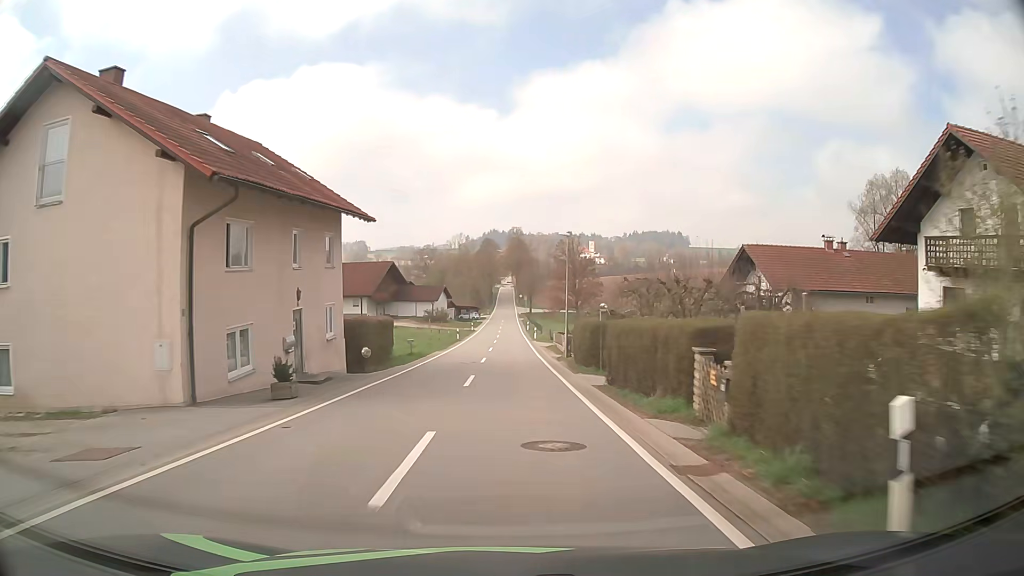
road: tertiary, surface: asphalt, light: Day
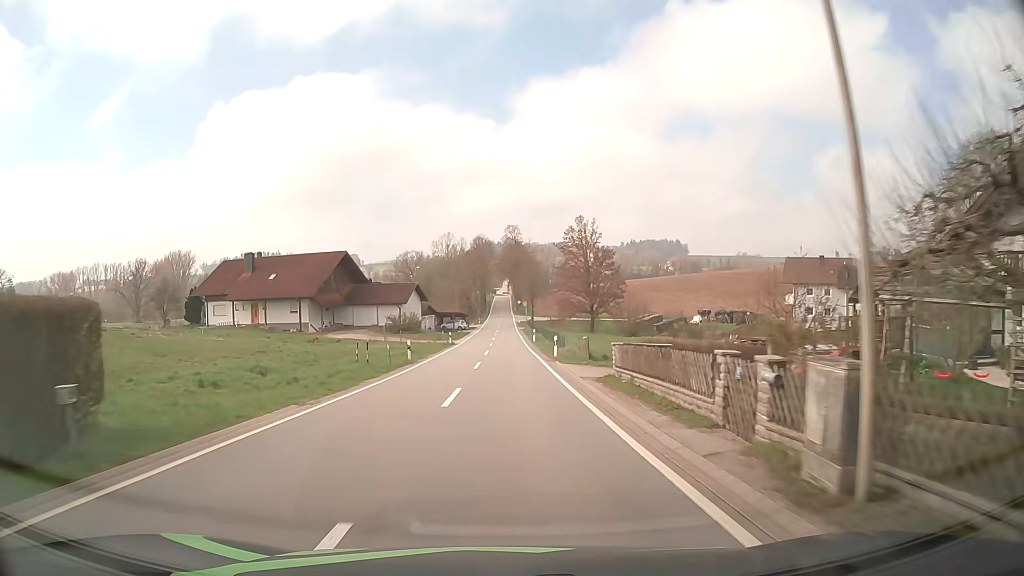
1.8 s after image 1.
(+0.1, +28.2) m; 0°
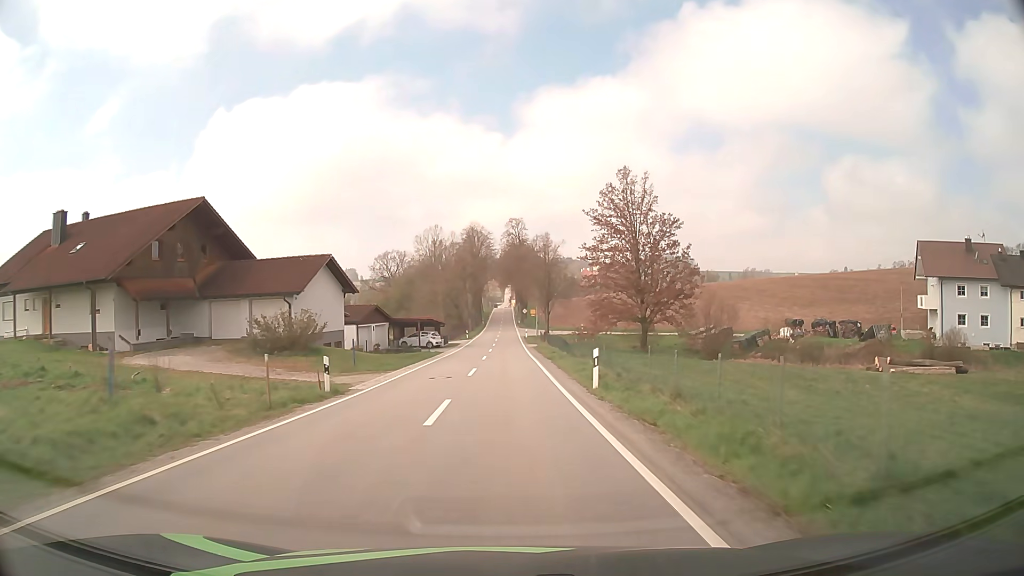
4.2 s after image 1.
(+0.1, +38.2) m; 0°
(0, +10) (0, +20) (0, +30) (0, +40) (0, +50) (0, +60) (0, +70) (0, +80) (0, +90) (0, +100) m
